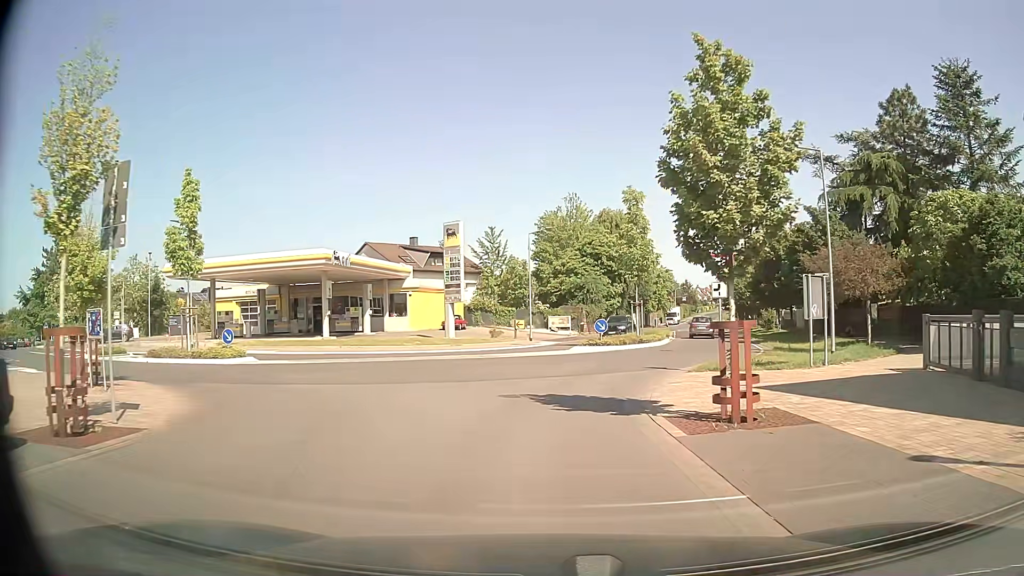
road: unclassified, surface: asphalt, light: Day
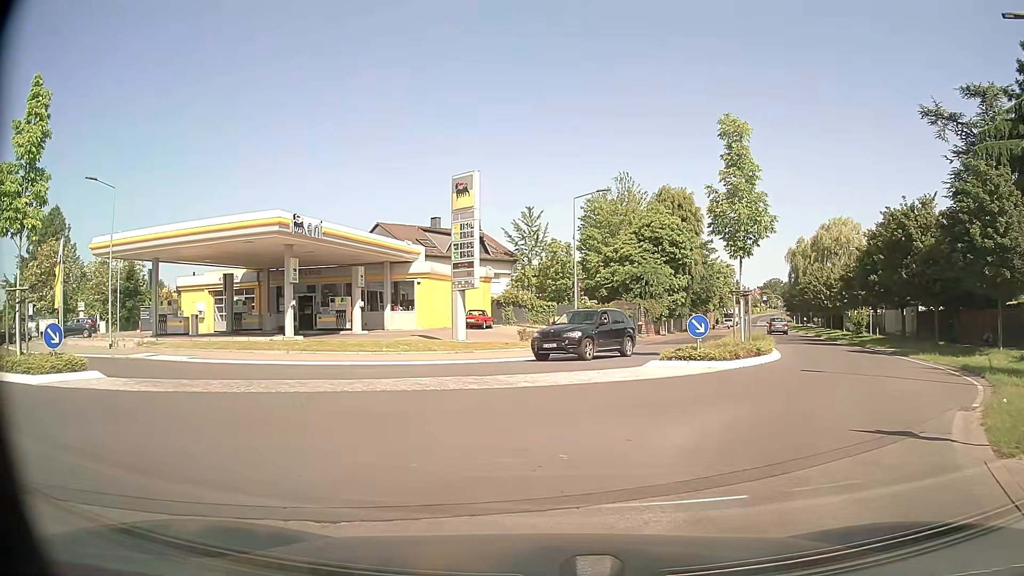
(-0.3, +12.3) m; -4°
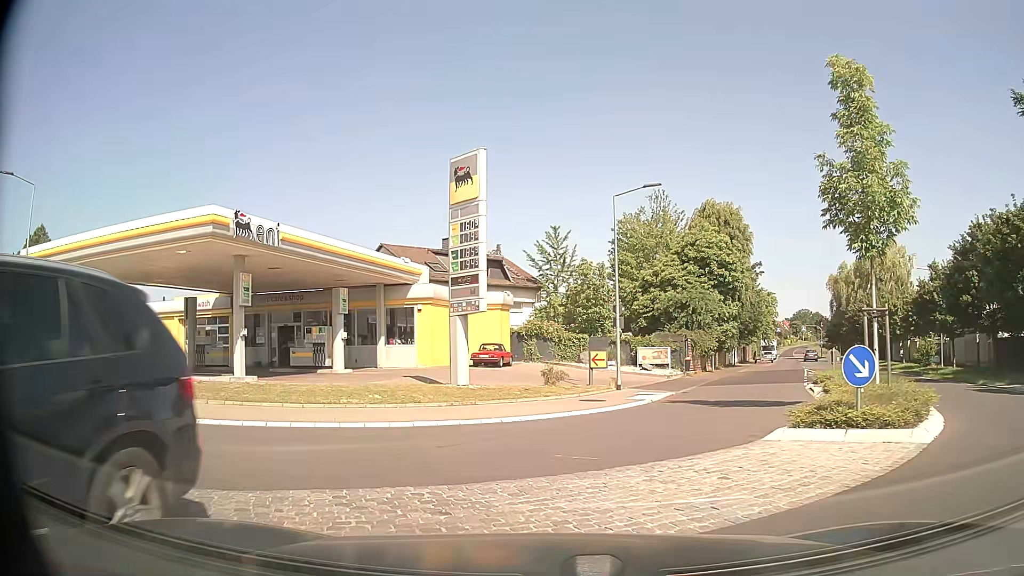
(-0.3, +8.1) m; -2°
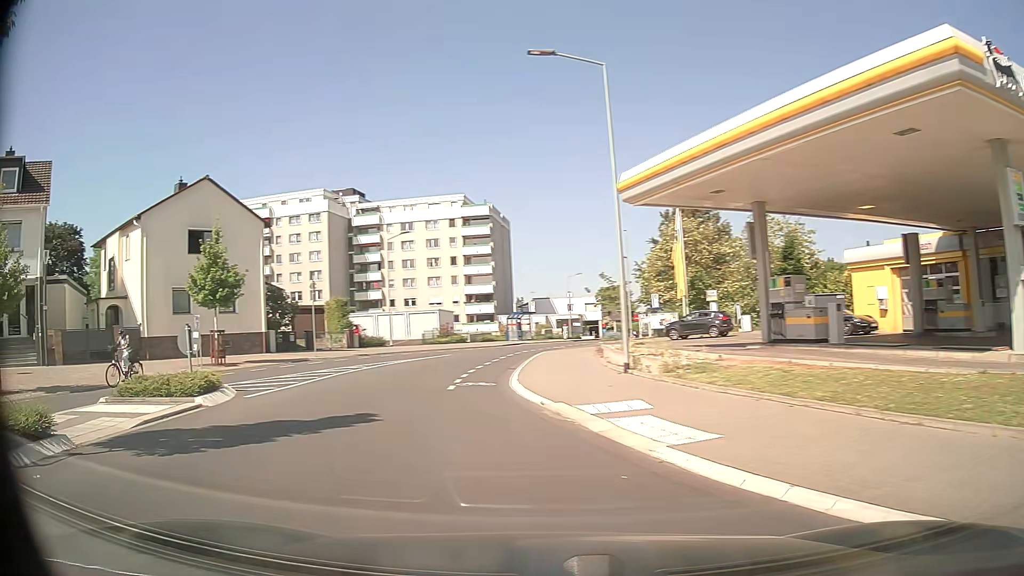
(-4.8, +9.5) m; -60°
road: tertiary
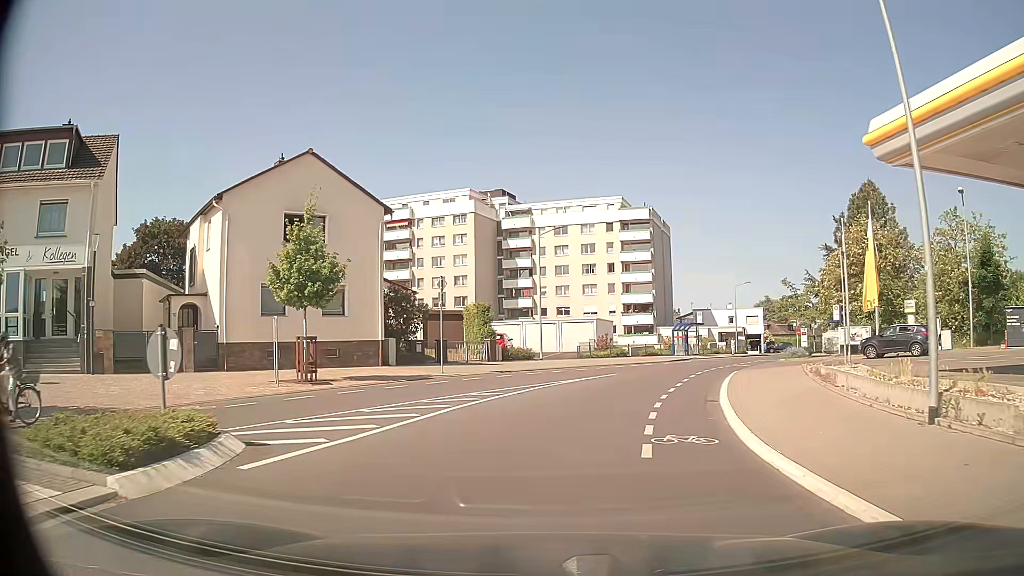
(-1.1, +6.7) m; -13°
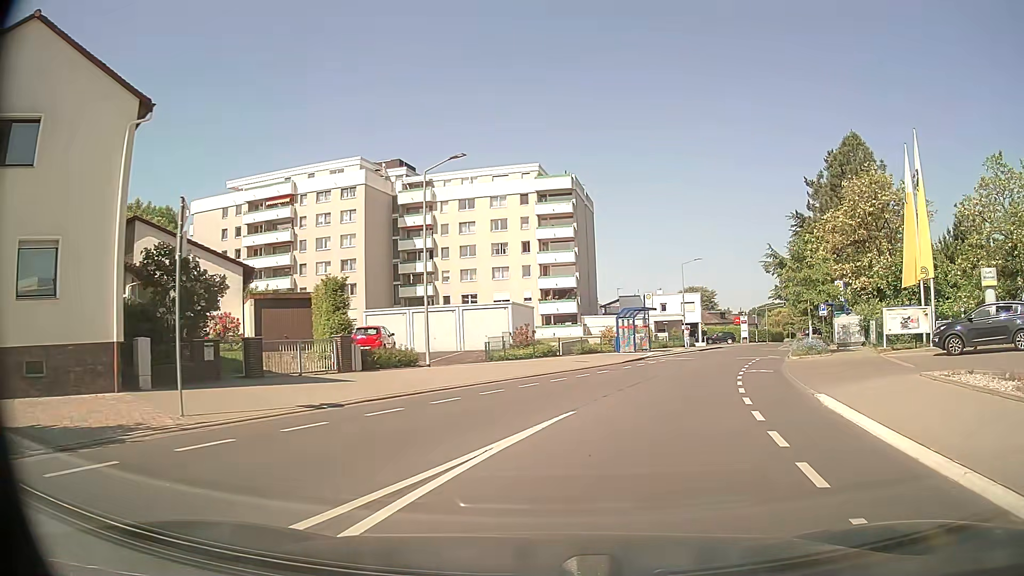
(+0.6, +14.3) m; +8°
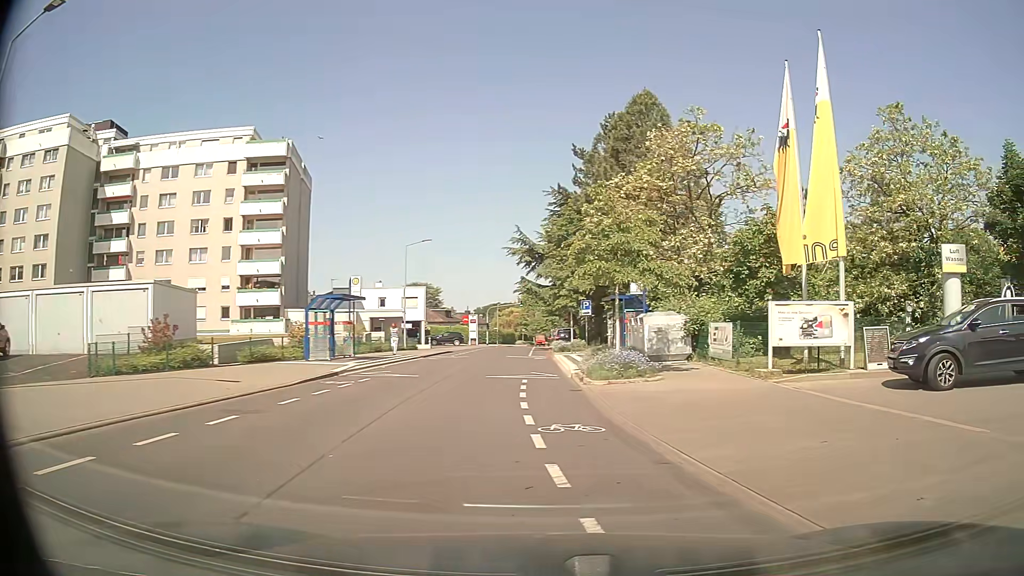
(+1.9, +11.9) m; +23°
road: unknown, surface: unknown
